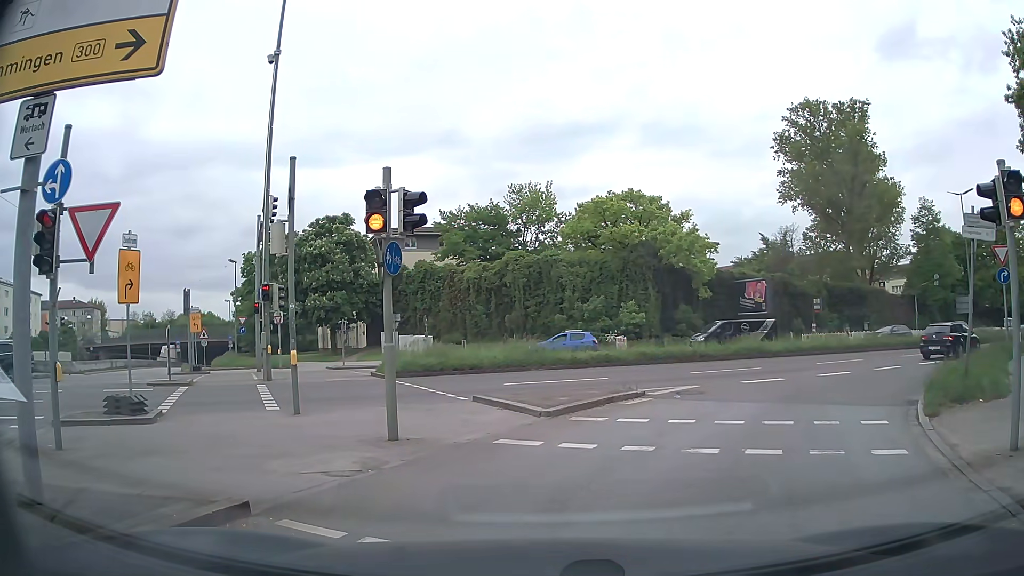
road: trunk_link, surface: asphalt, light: Day
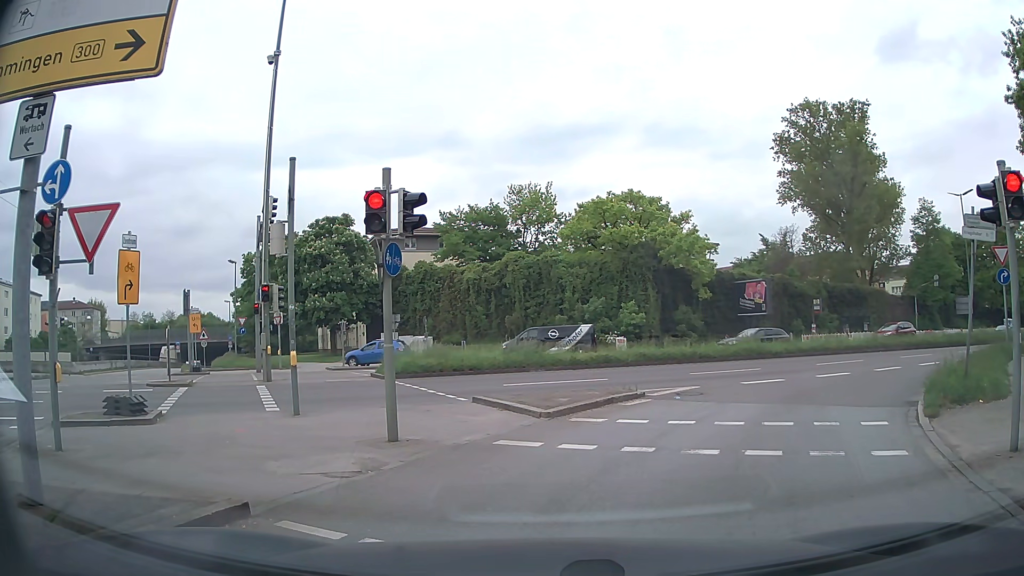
(0.0, +0.1) m; 0°
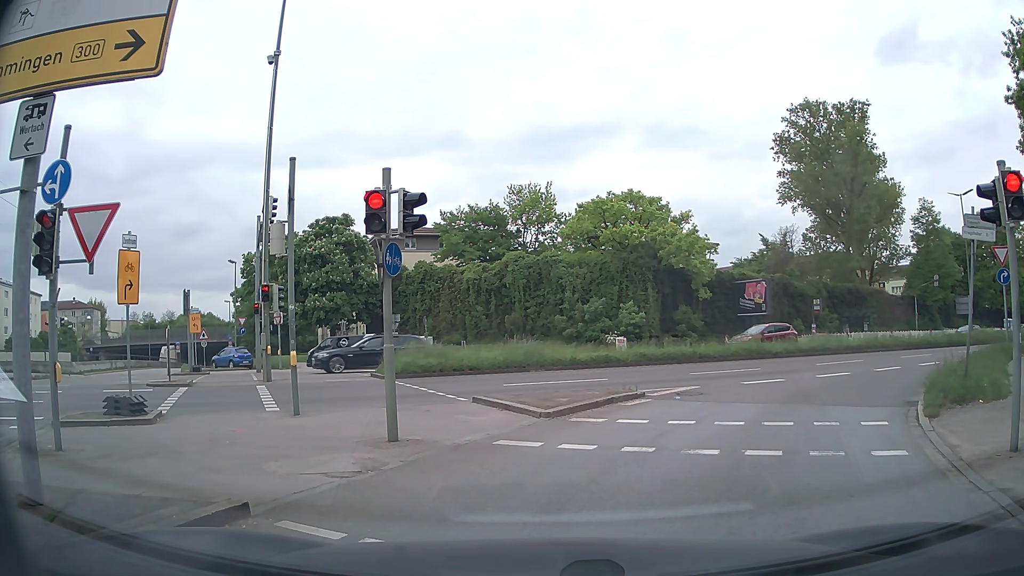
(0.0, 0.0) m; 0°
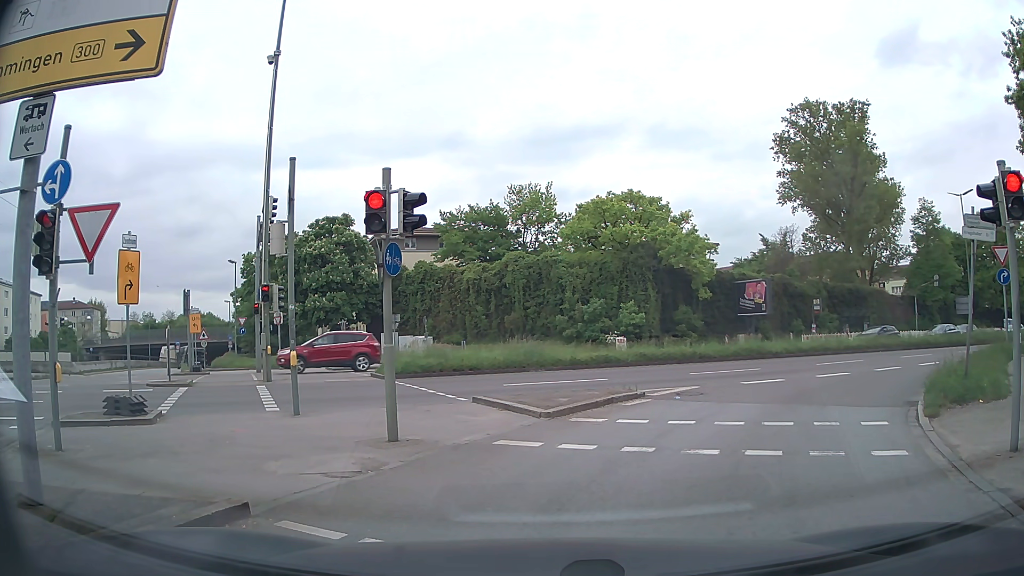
(0.0, 0.0) m; 0°
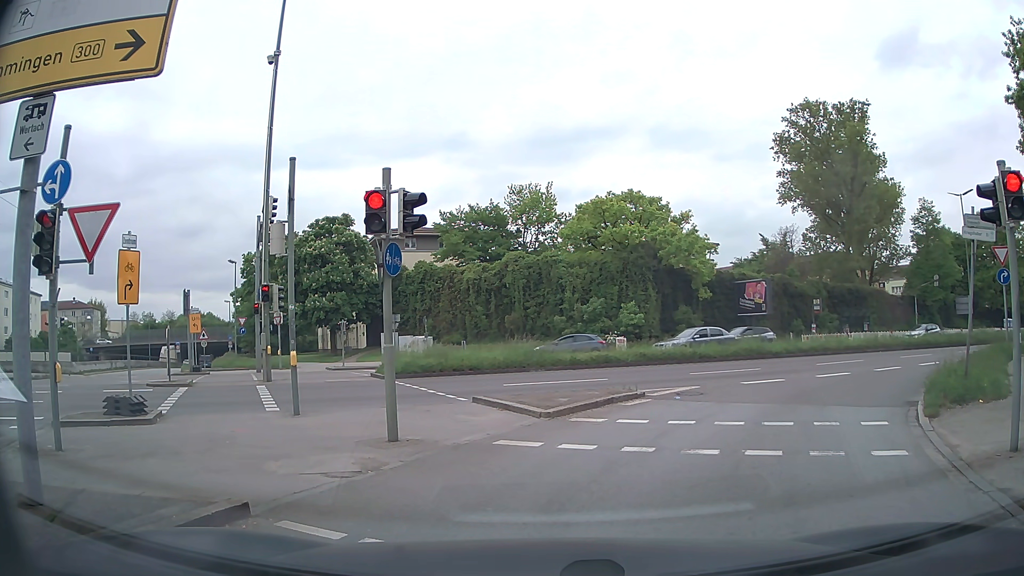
(0.0, 0.0) m; 0°
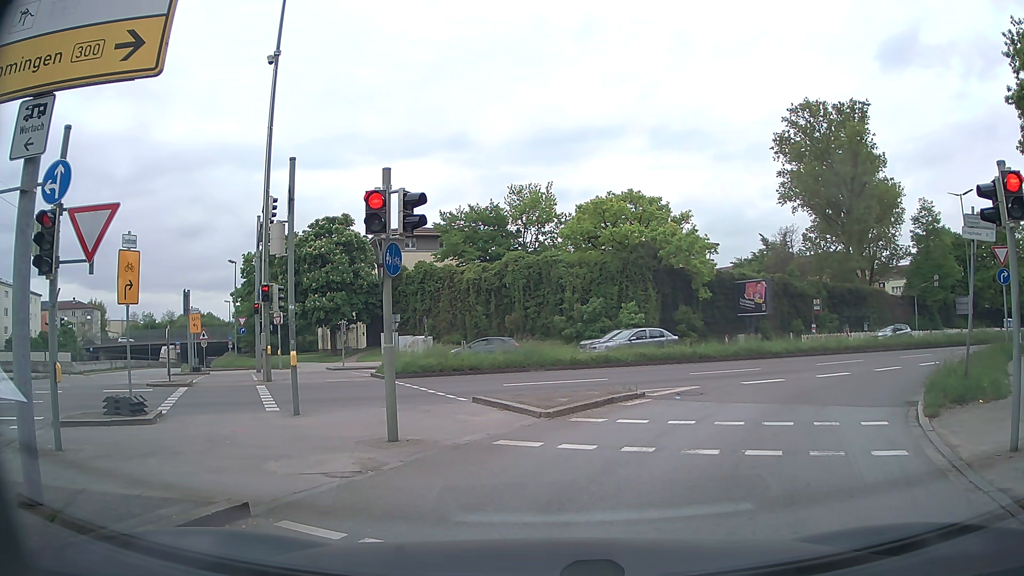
(0.0, 0.0) m; 0°
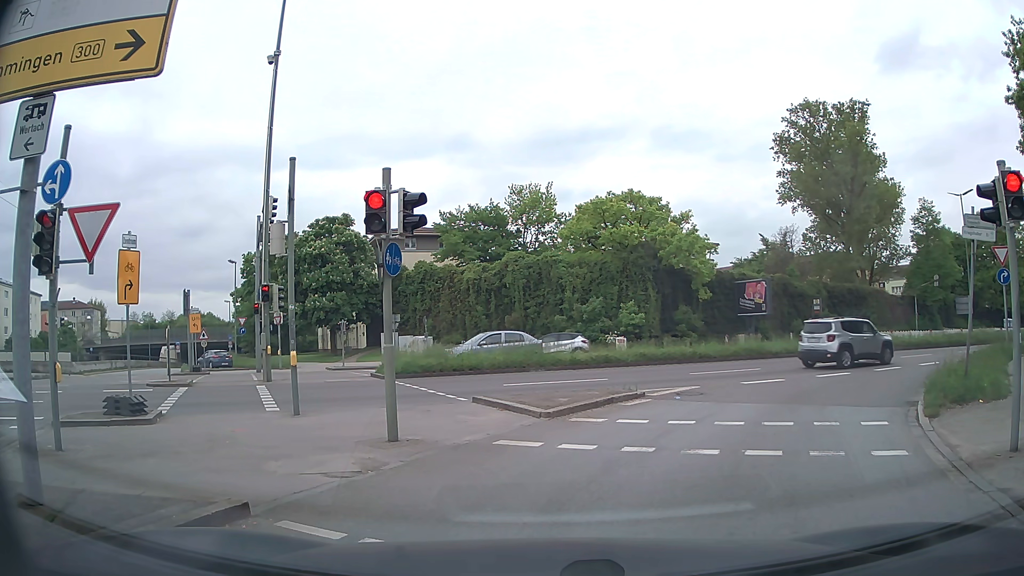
(0.0, 0.0) m; 0°
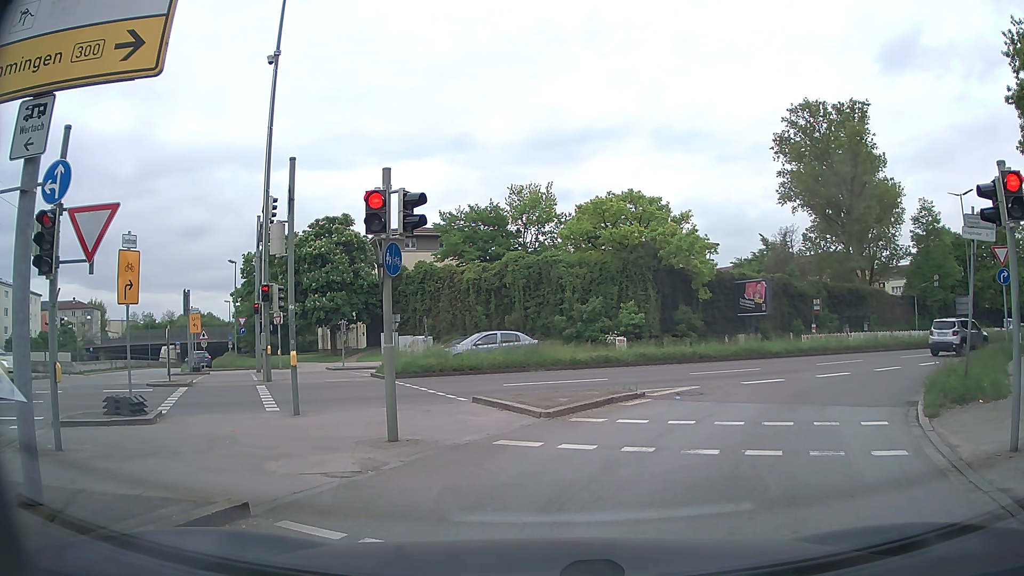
(0.0, 0.0) m; 0°
